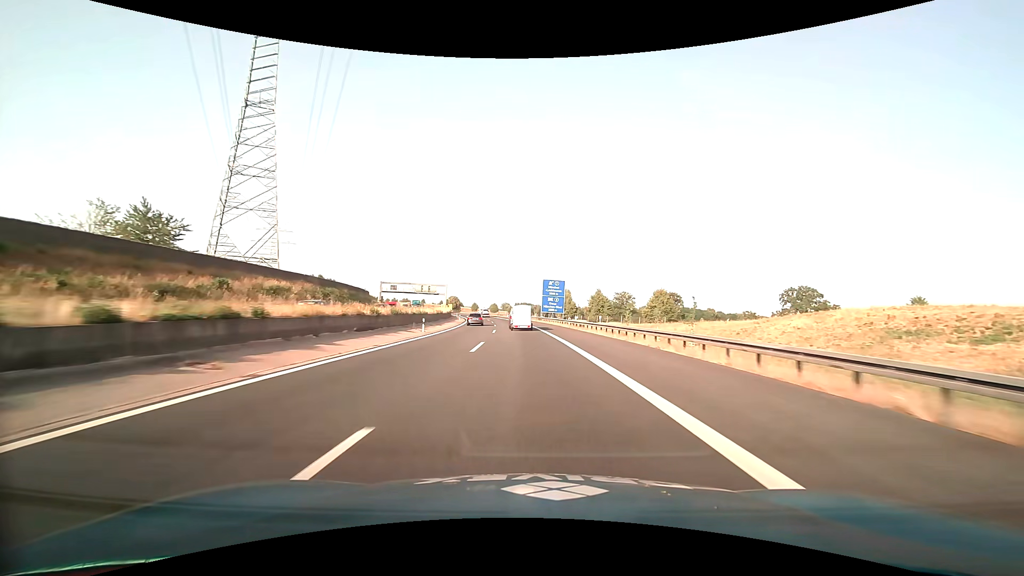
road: motorway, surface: asphalt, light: Day
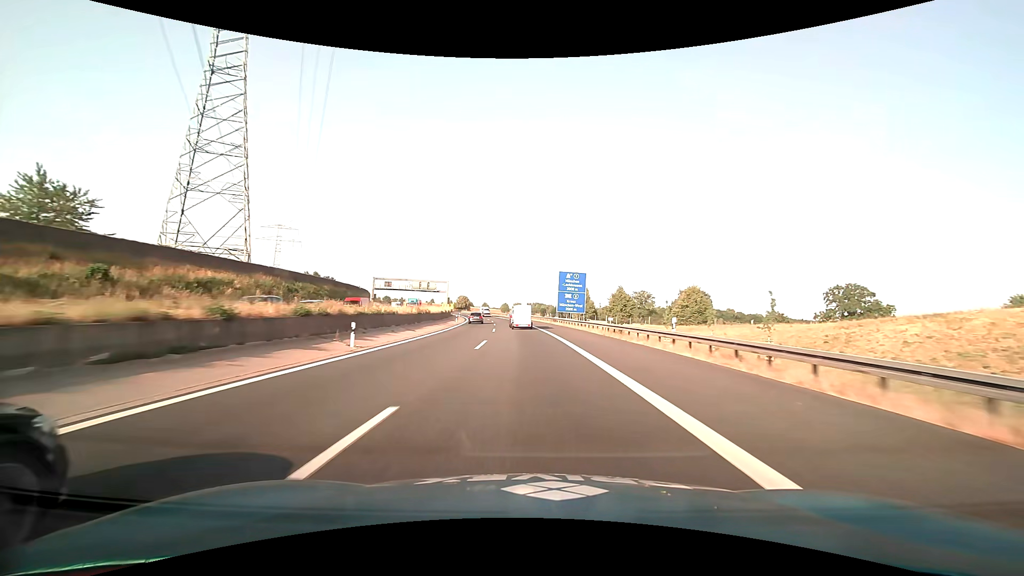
(-0.2, +16.8) m; -1°
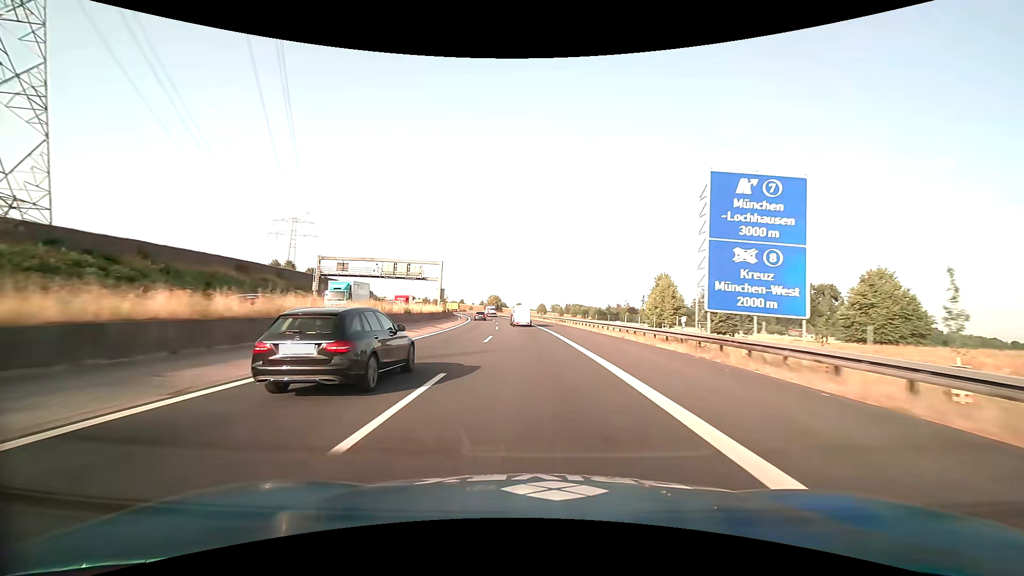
(-1.9, +50.2) m; -4°
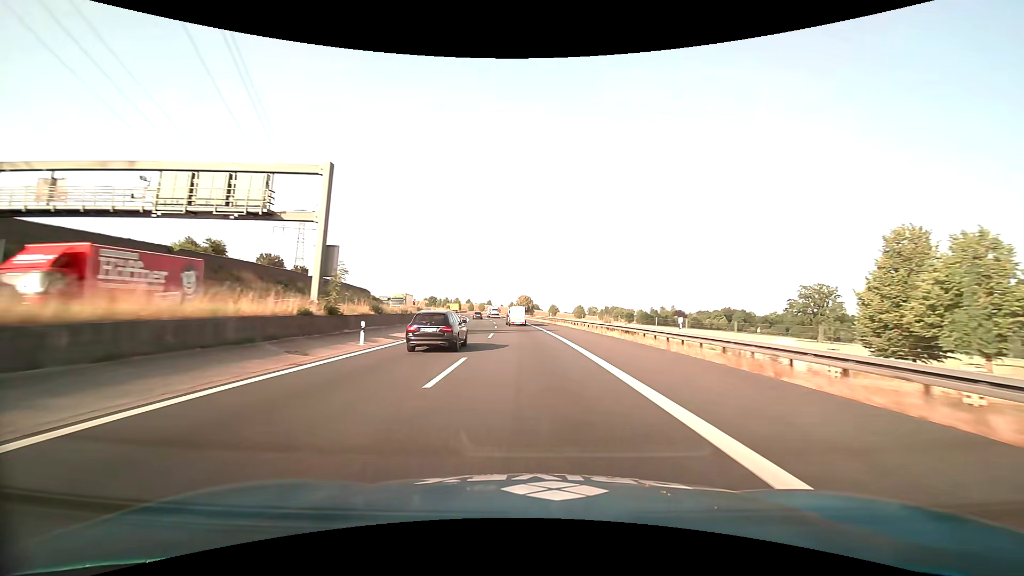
(-1.7, +49.9) m; -4°
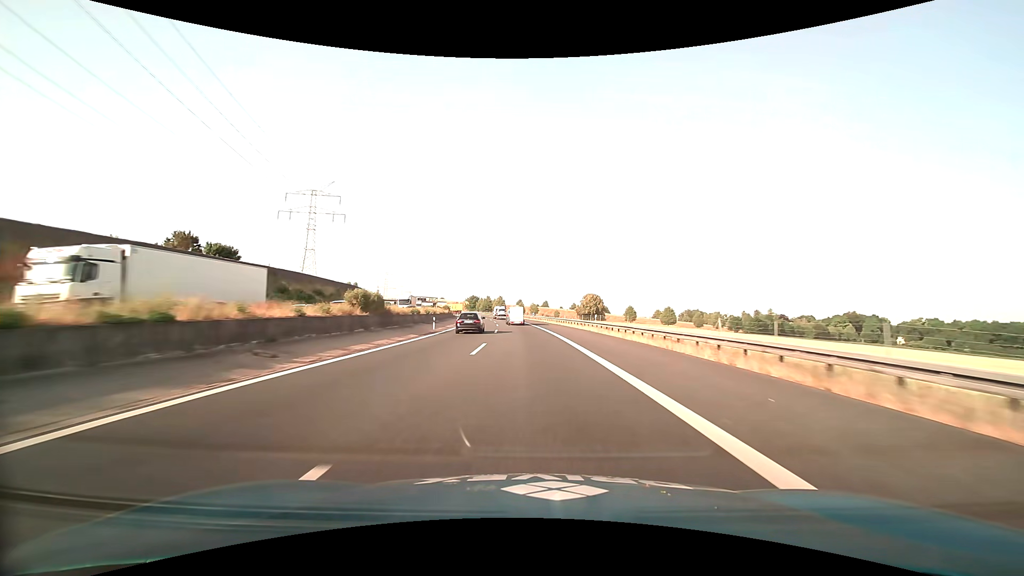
(-5.0, +82.6) m; -7°
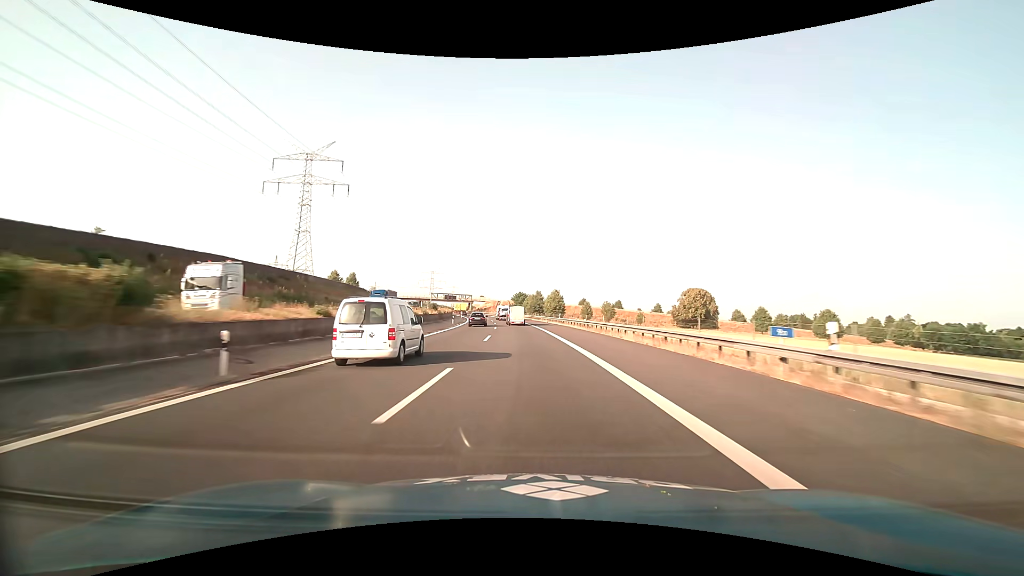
(-4.8, +82.2) m; -7°
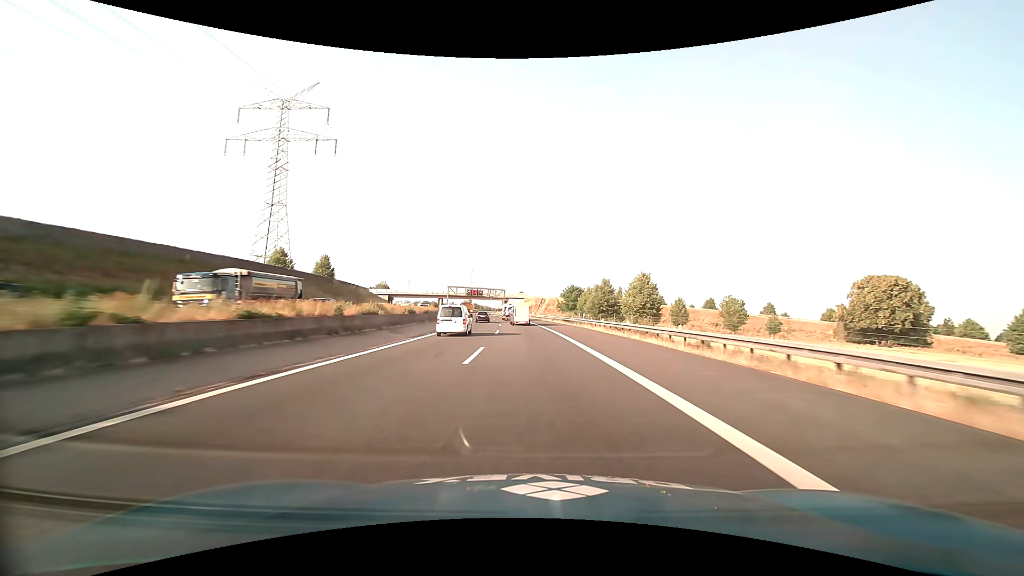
(-3.2, +65.0) m; -6°
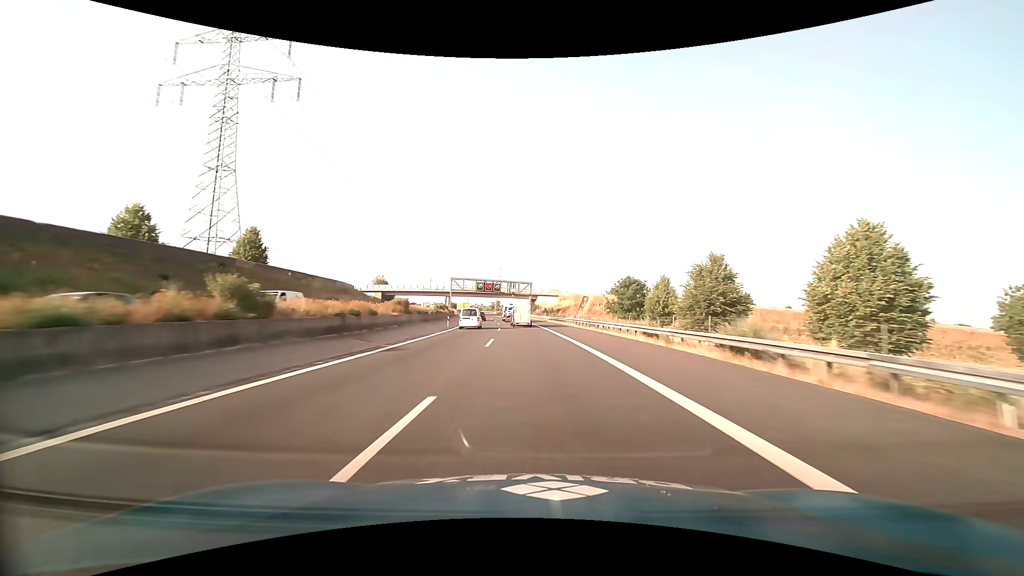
(-1.5, +47.1) m; -4°
(0, +10) (0, +20) (-1, +30) (-1, +40) (-2, +50) (-2, +60) (-3, +70) (-4, +80) (-5, +90) (-7, +100) m
